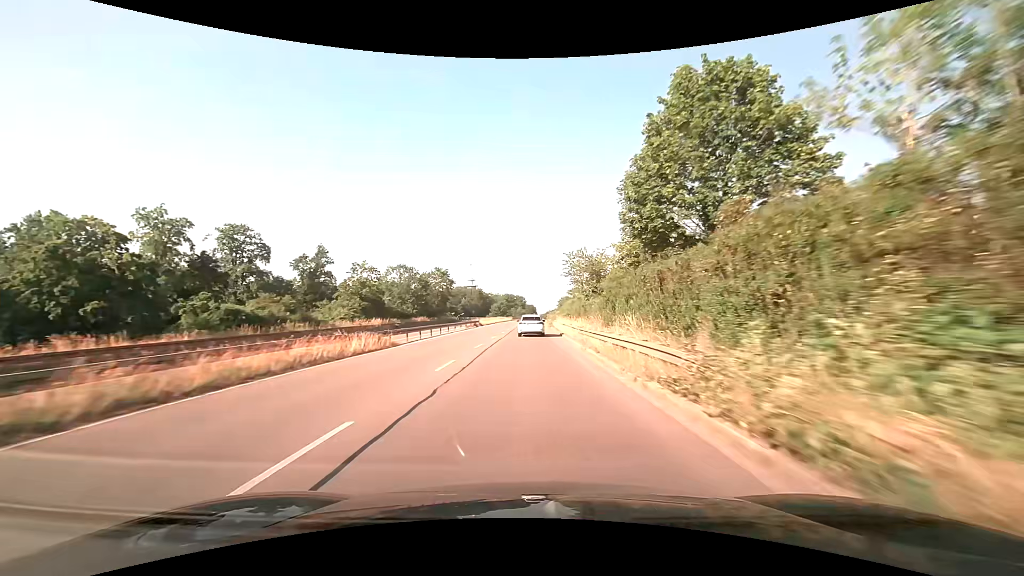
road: trunk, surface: asphalt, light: Day
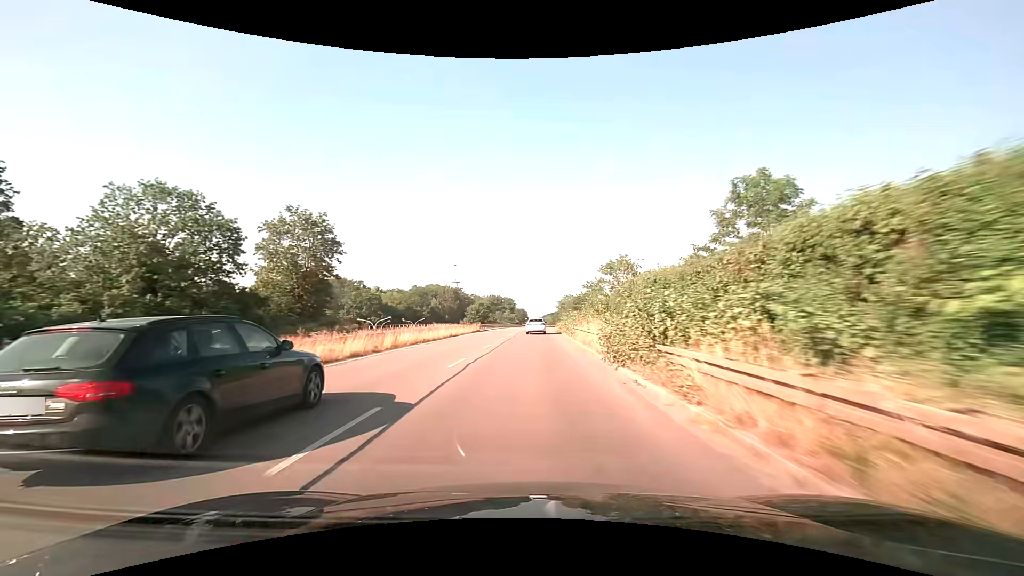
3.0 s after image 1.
(+0.6, +62.1) m; +1°
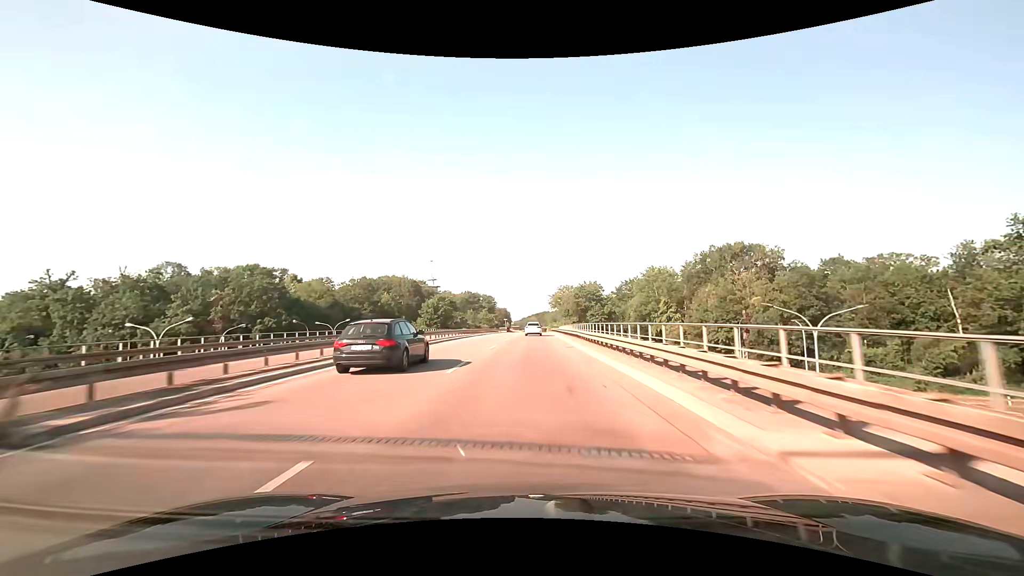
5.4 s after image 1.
(+0.8, +49.2) m; +2°
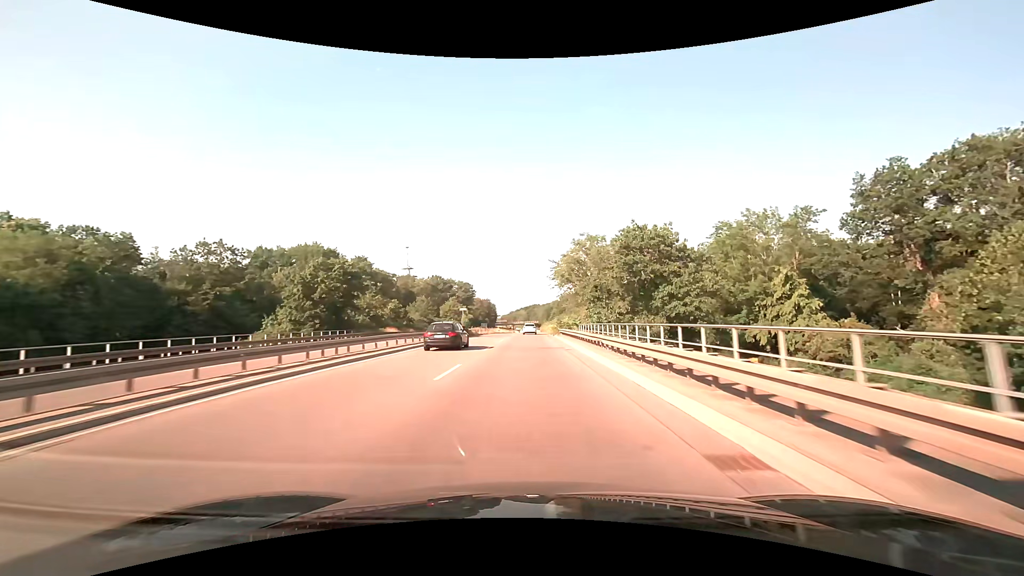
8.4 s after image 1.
(+0.9, +61.2) m; +1°
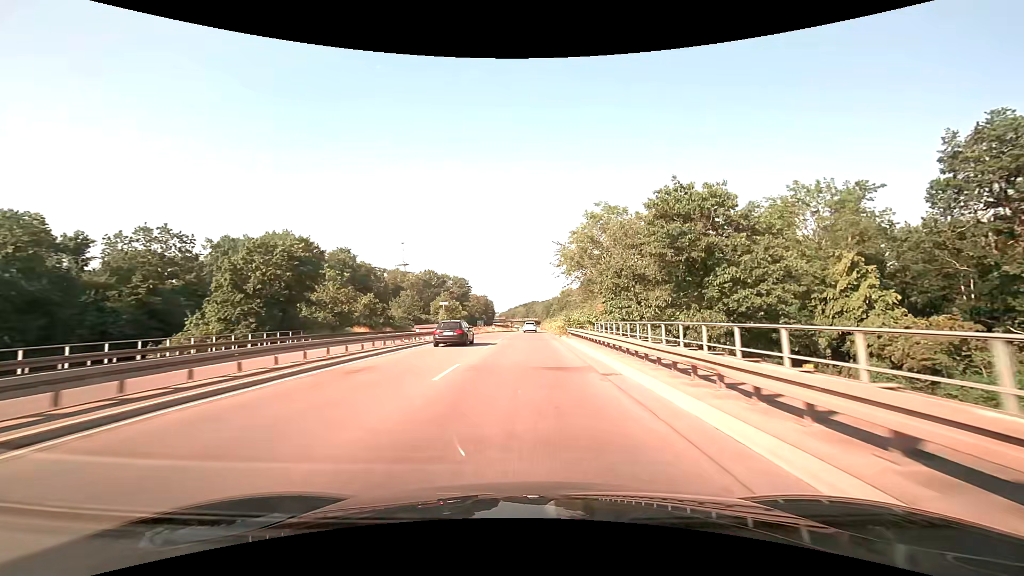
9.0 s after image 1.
(0.0, +12.3) m; 0°
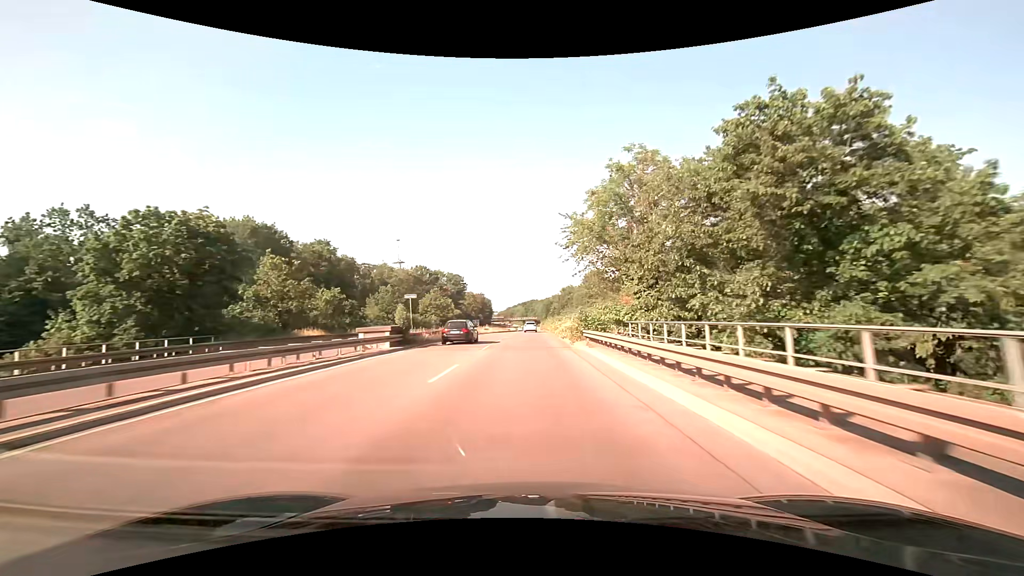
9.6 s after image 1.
(0.0, +12.3) m; 0°
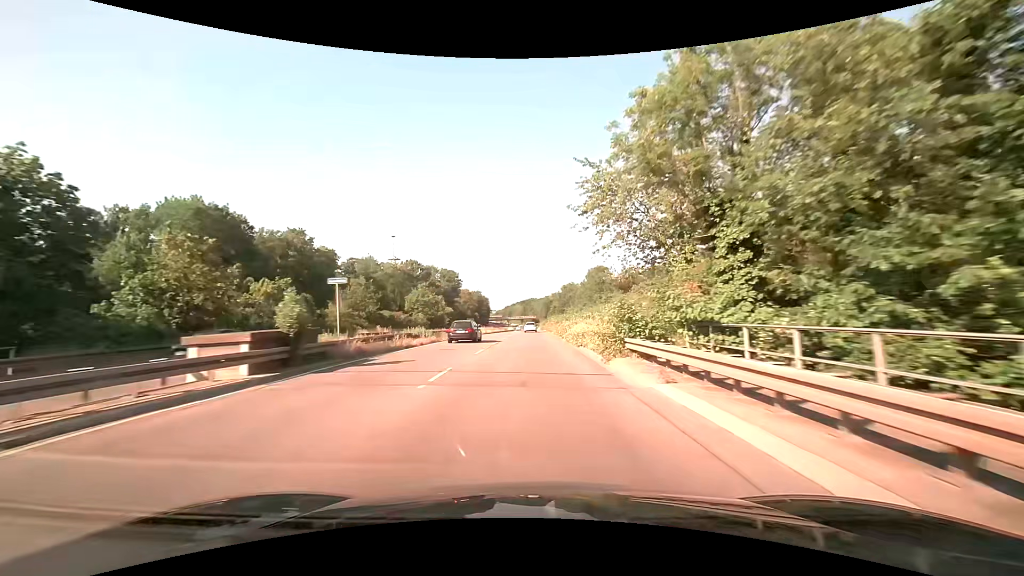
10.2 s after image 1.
(0.0, +12.4) m; 0°
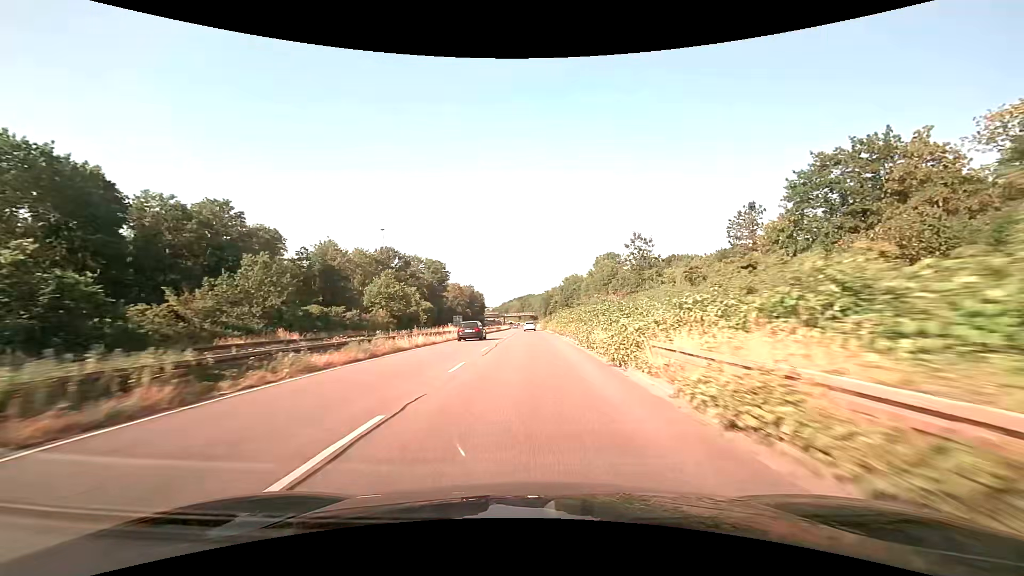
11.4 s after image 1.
(+0.1, +24.8) m; 0°
(0, +10) (0, +20) (0, +30) (0, +40) (0, +50) (0, +60) (0, +70) (+1, +80) (0, +90) (0, +100) m
